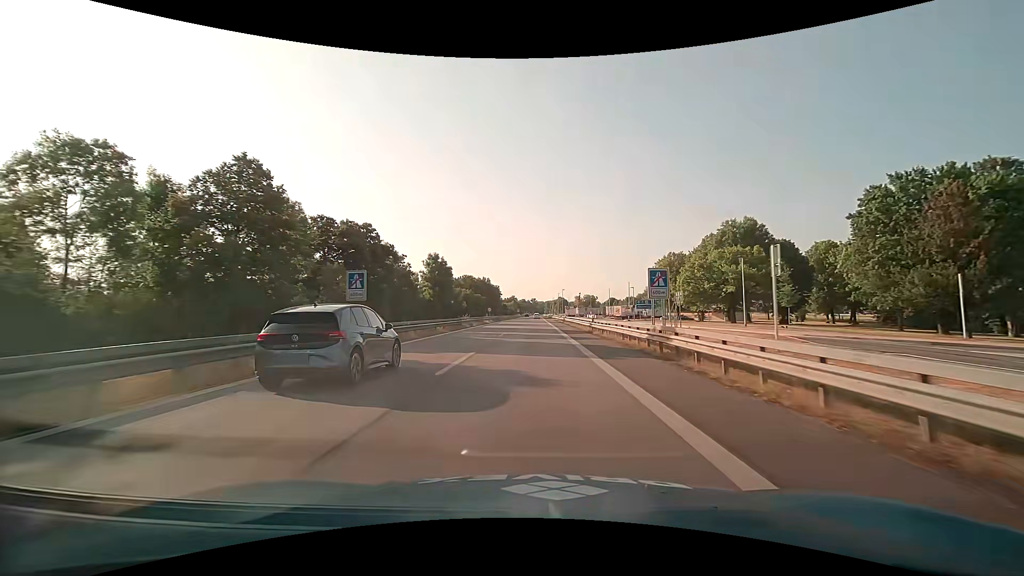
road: motorway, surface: asphalt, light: Day
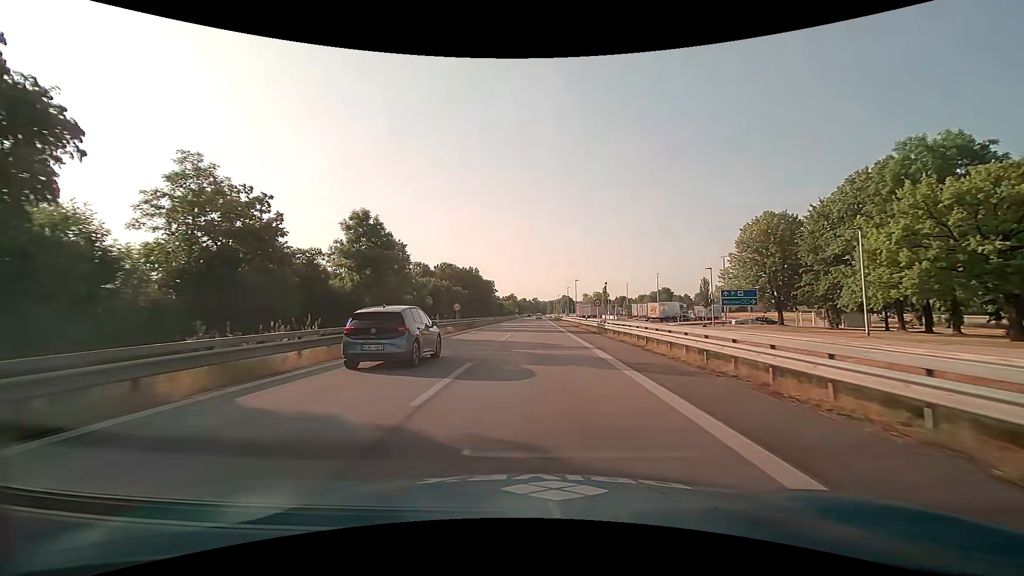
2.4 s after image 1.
(0.0, +39.6) m; 0°
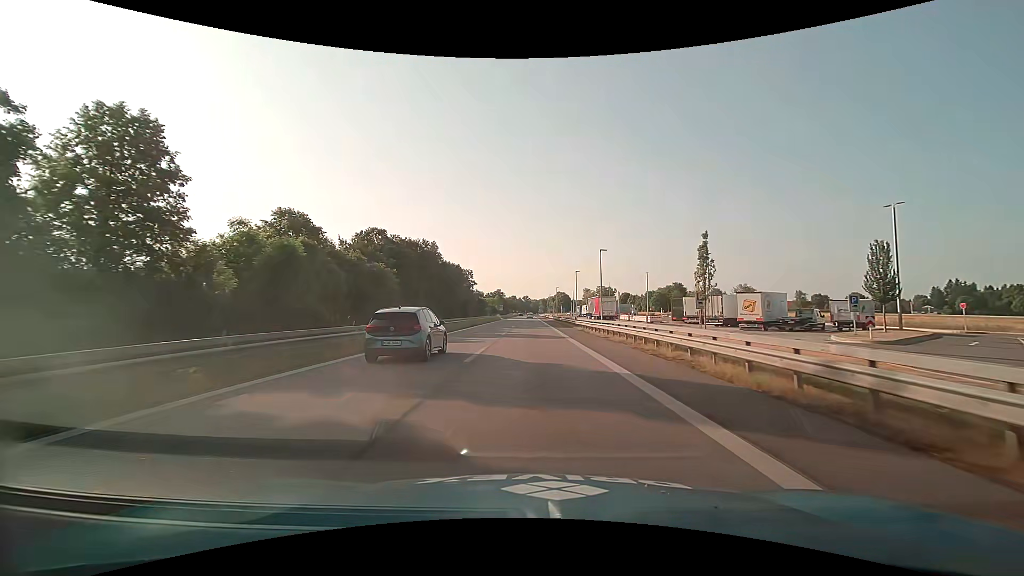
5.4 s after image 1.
(+0.3, +47.2) m; +1°
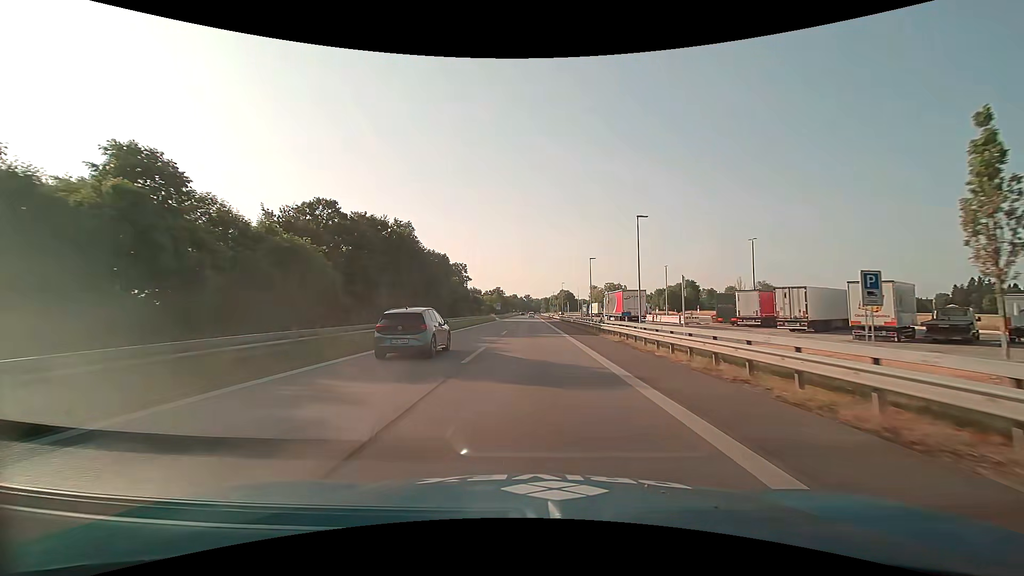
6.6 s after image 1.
(0.0, +18.3) m; 0°
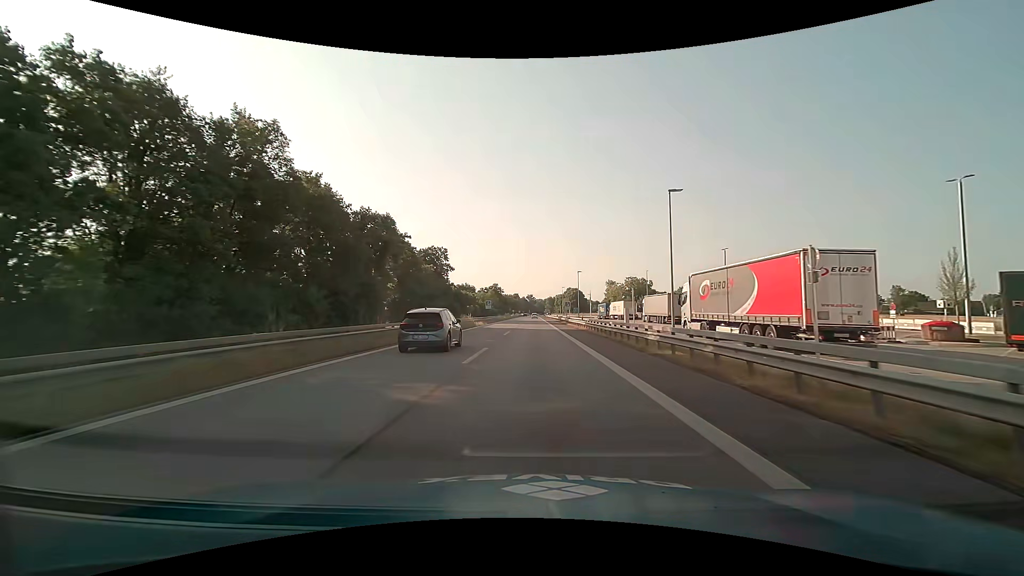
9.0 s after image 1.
(-0.2, +36.1) m; 0°
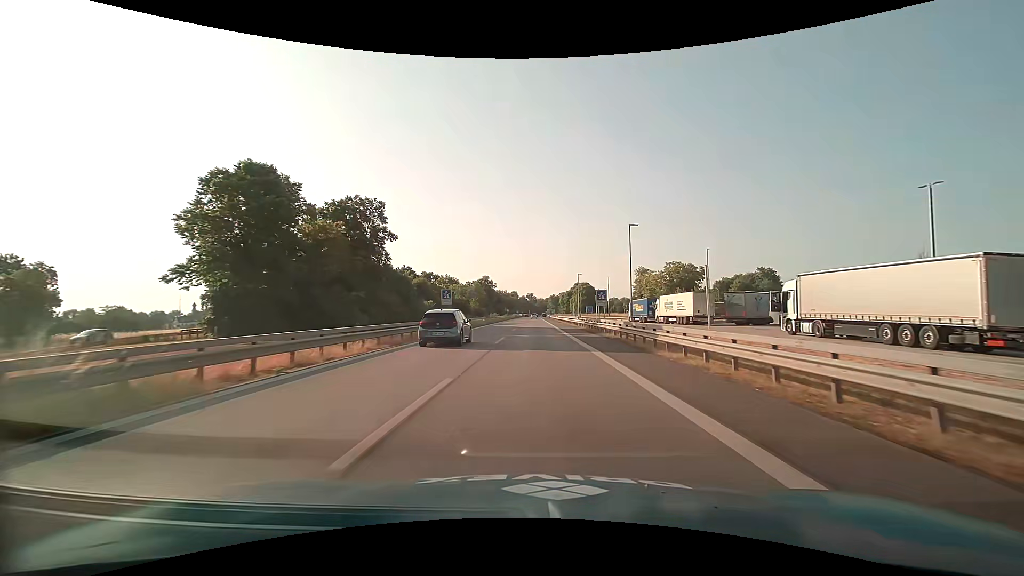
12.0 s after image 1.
(-0.1, +45.1) m; 0°
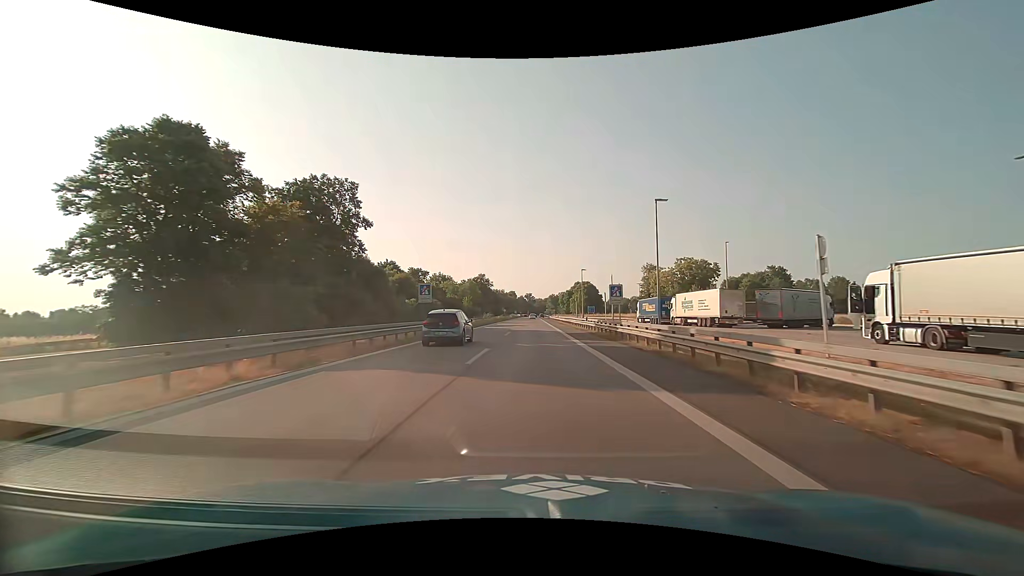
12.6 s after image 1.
(0.0, +9.0) m; 0°
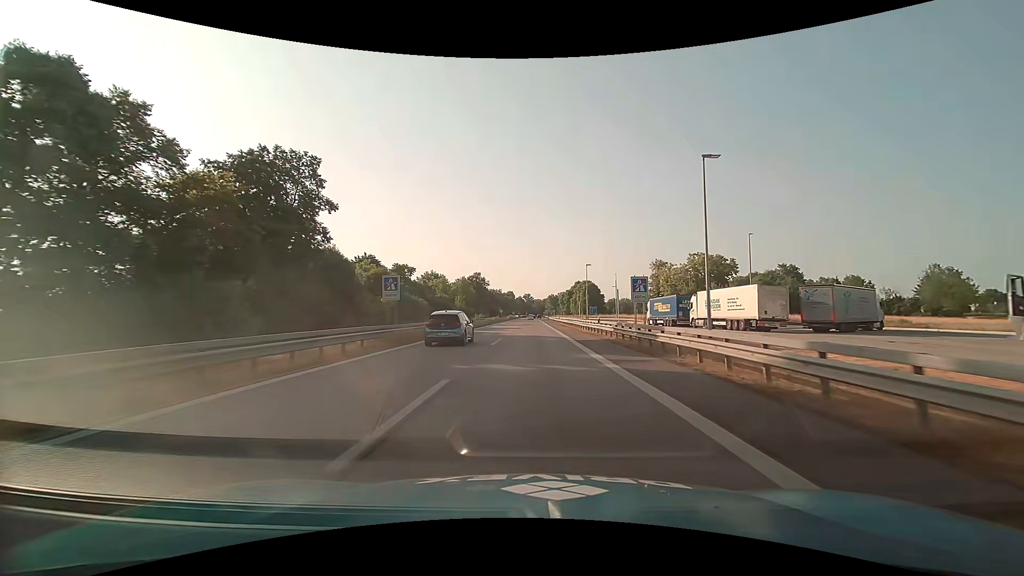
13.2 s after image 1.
(0.0, +8.9) m; 0°
(0, +10) (0, +20) (0, +30) (0, +40) (0, +50) (0, +60) (0, +70) (0, +80) (0, +90) (0, +100) m
